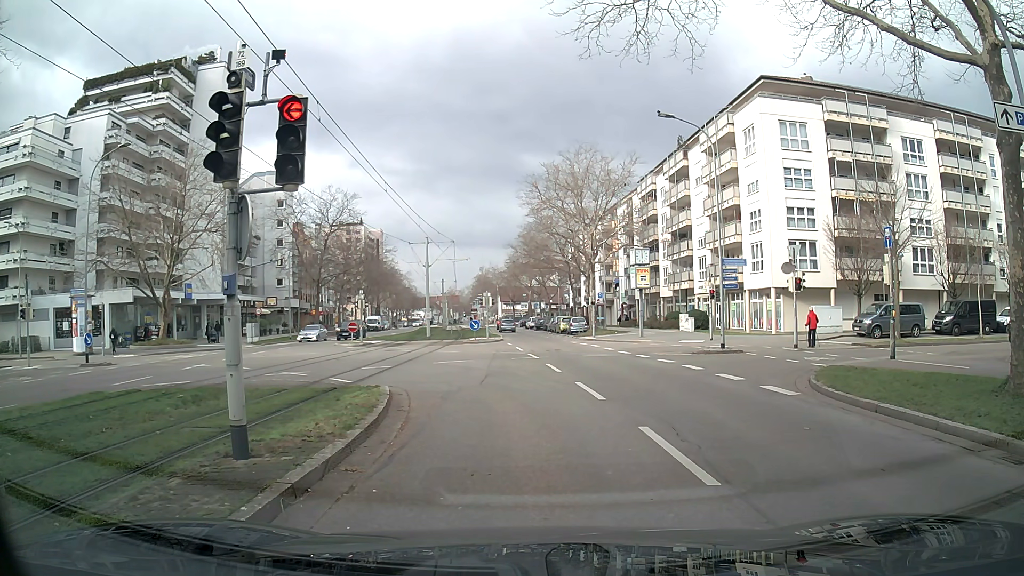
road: tertiary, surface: asphalt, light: Day
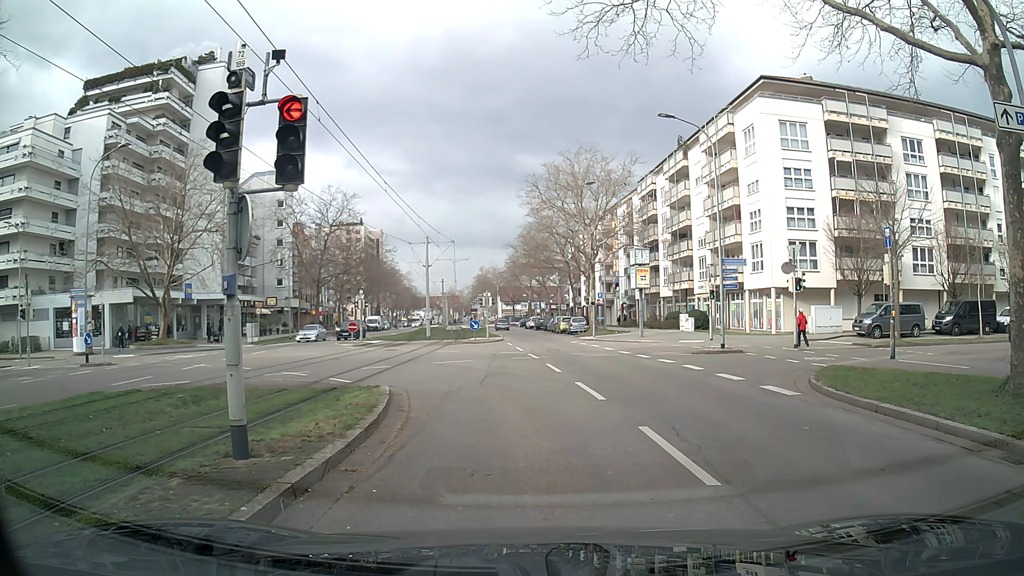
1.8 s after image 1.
(0.0, 0.0) m; 0°
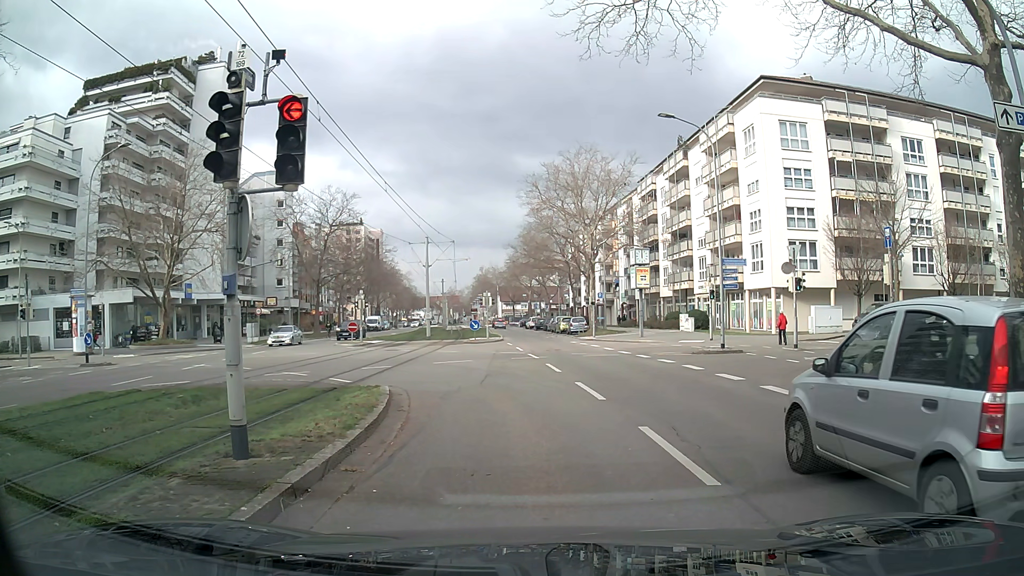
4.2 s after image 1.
(0.0, 0.0) m; 0°
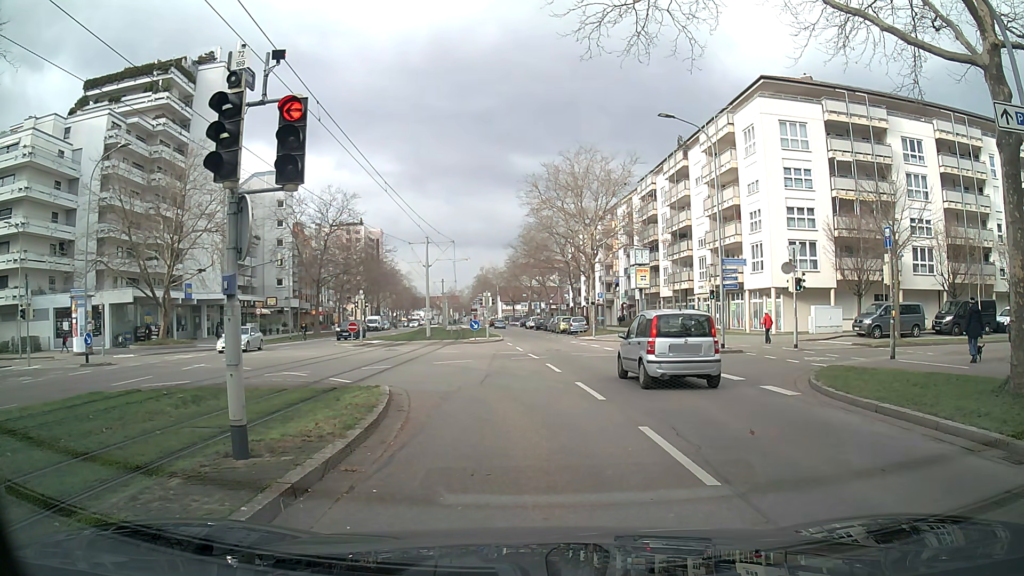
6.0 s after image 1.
(0.0, 0.0) m; 0°
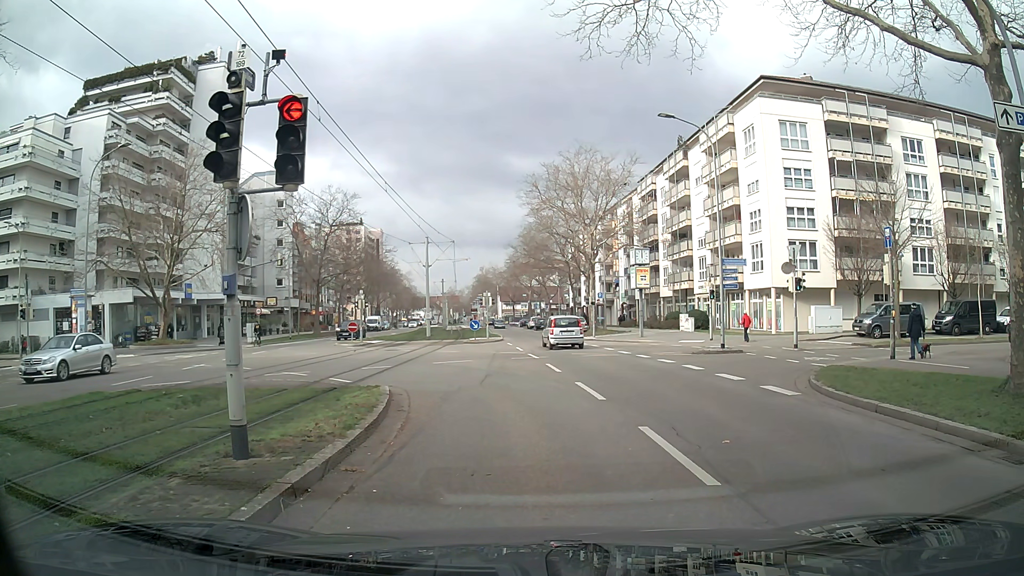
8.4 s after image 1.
(0.0, 0.0) m; 0°
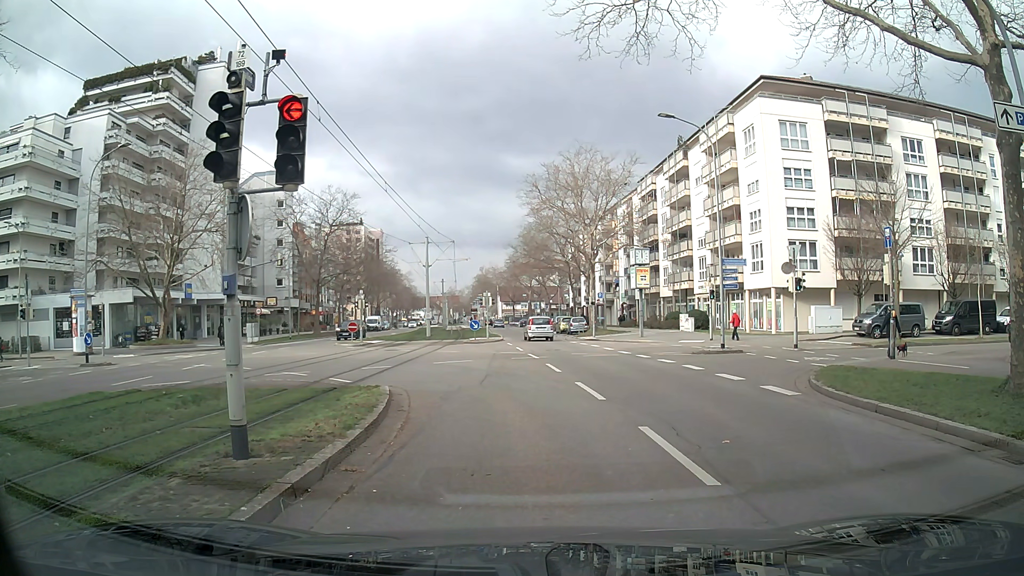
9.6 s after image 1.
(0.0, 0.0) m; 0°
(0, +10) (-4, +19) (-12, +26) (-21, +29) (-31, +30) (-41, +30) (-51, +29) (-61, +29) (-71, +28) (-81, +28) m
